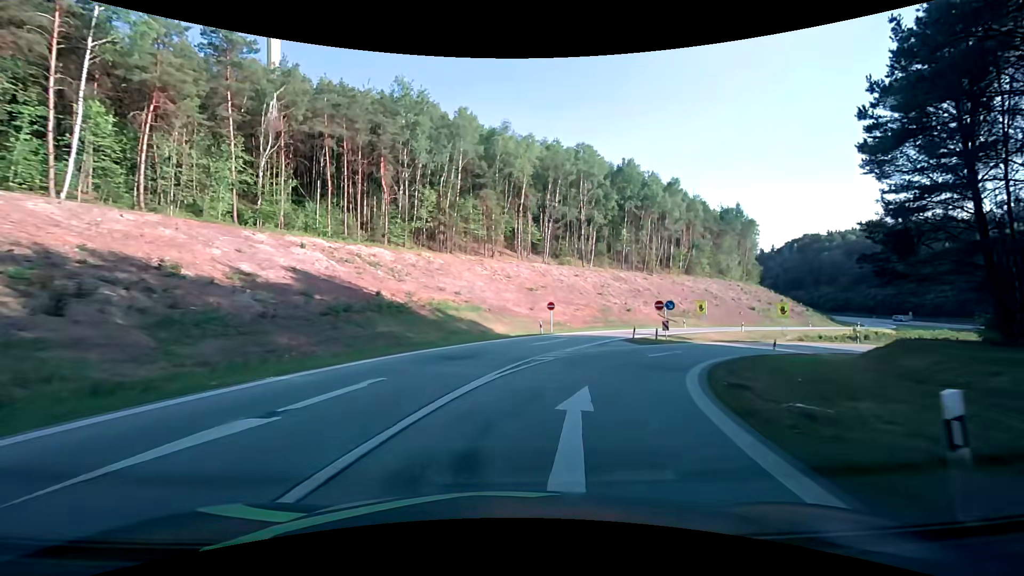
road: motorway_link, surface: asphalt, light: Day
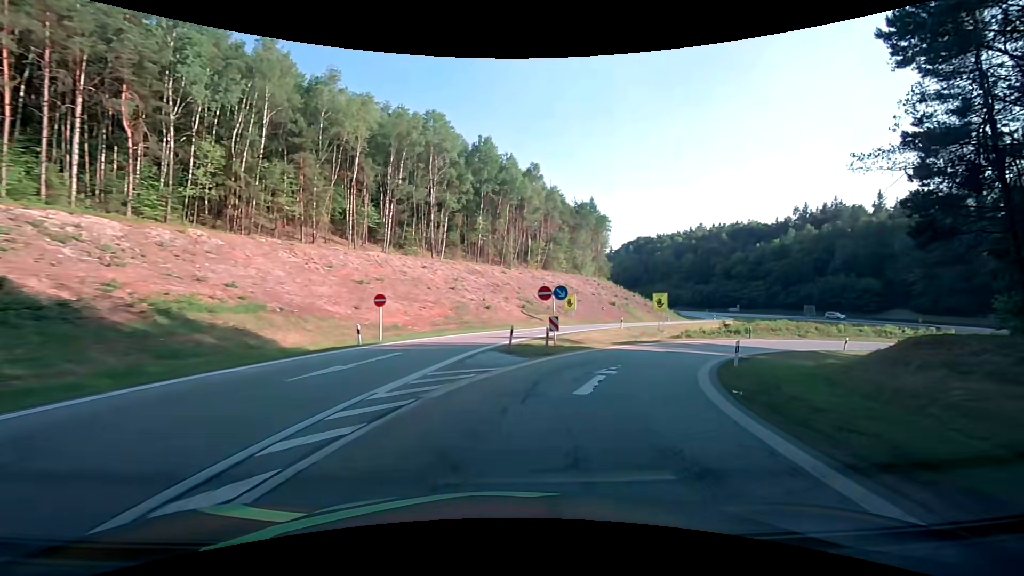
(+2.0, +14.3) m; +17°
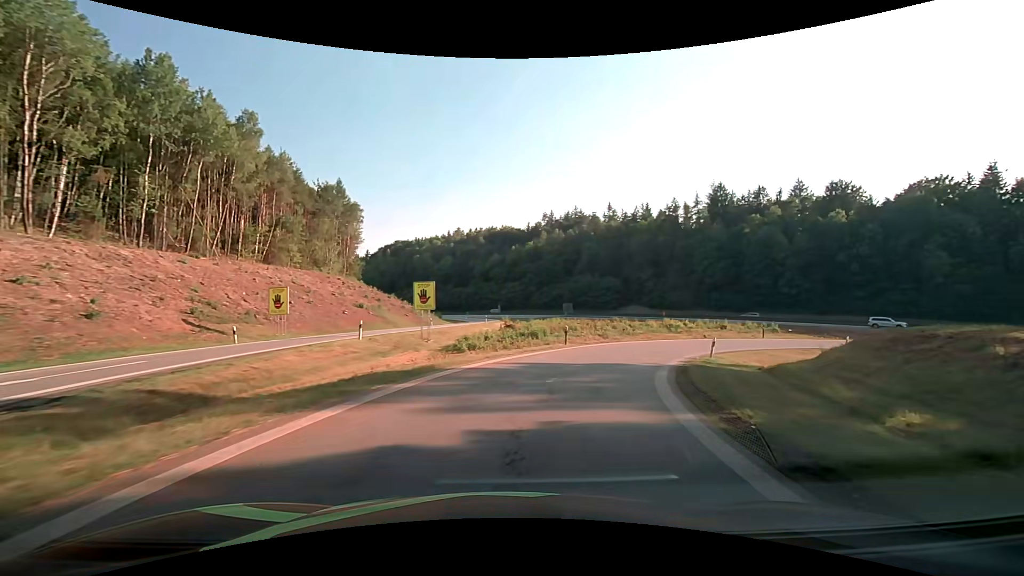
(+4.8, +19.8) m; +27°
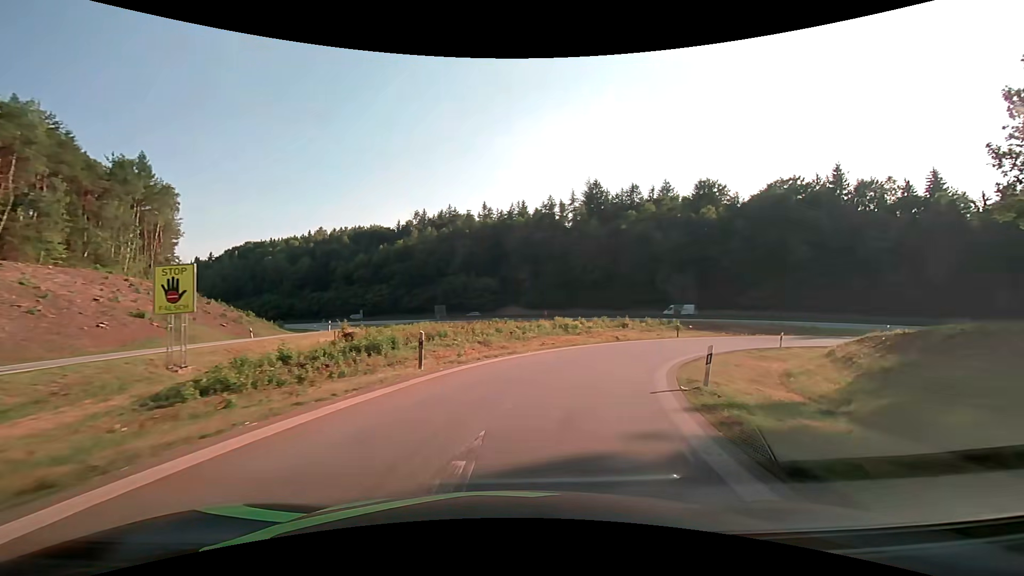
(+1.7, +12.8) m; +14°
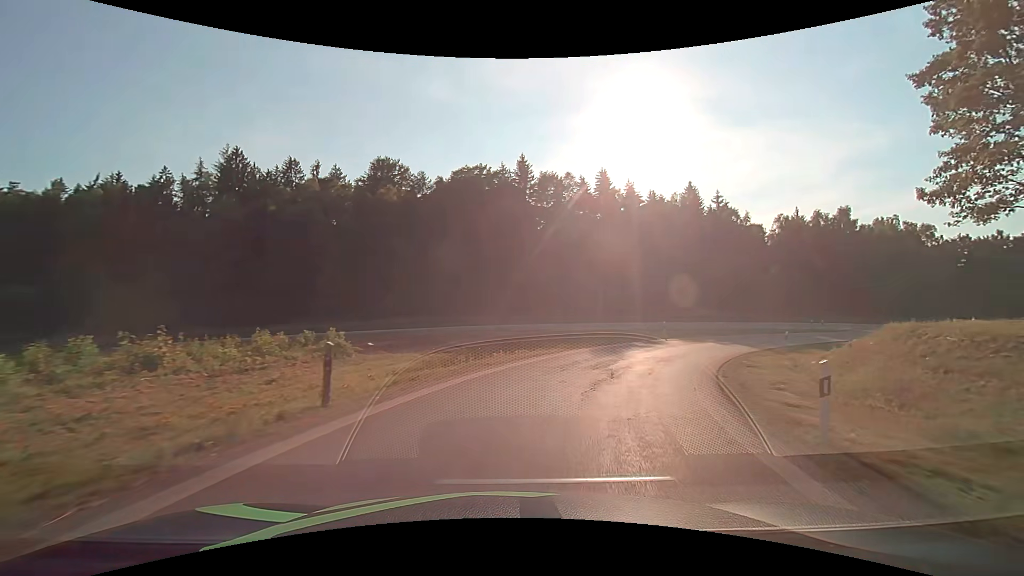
(+9.5, +29.7) m; +37°
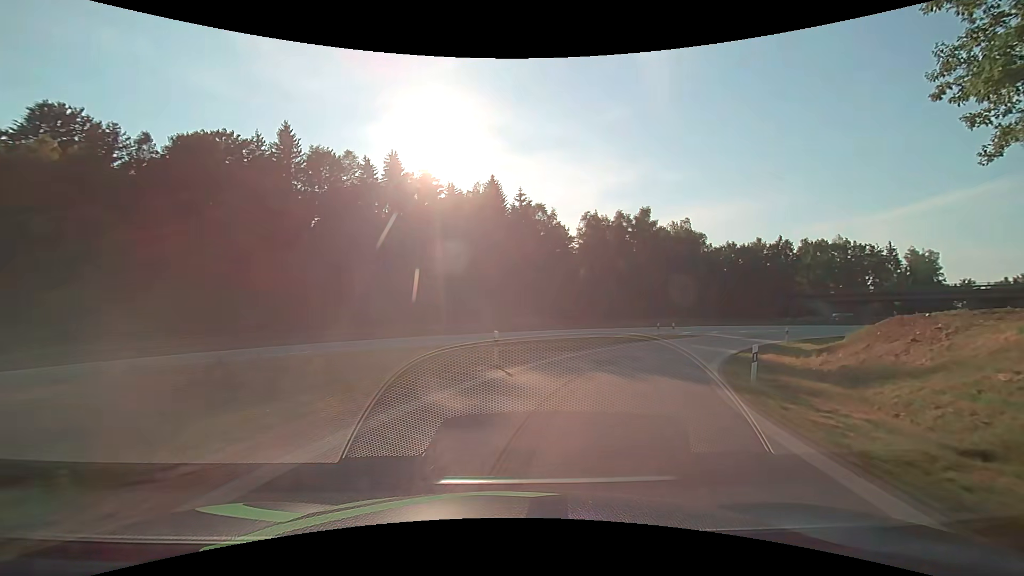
(+3.9, +18.7) m; +23°
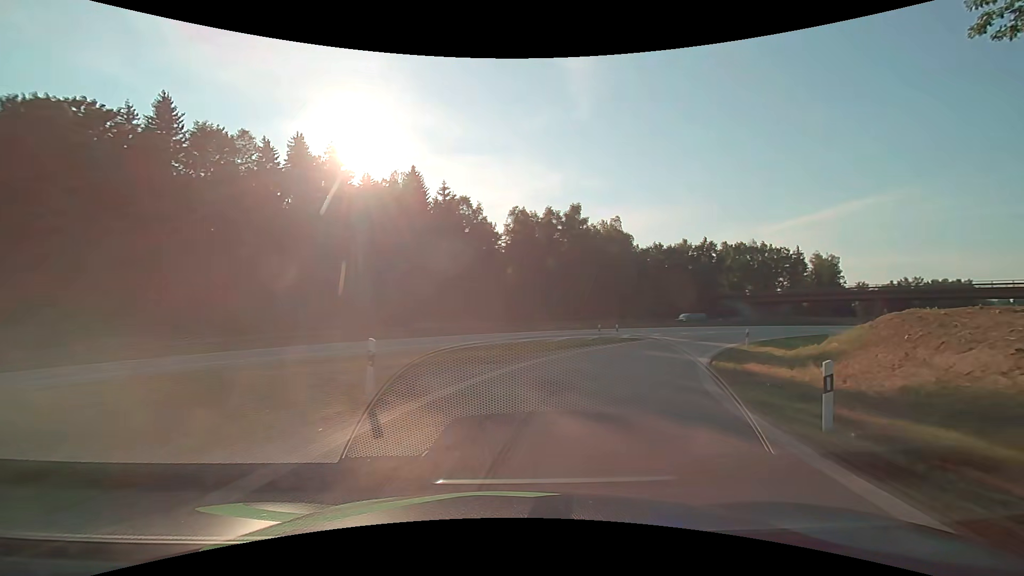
(+0.5, +6.5) m; +8°
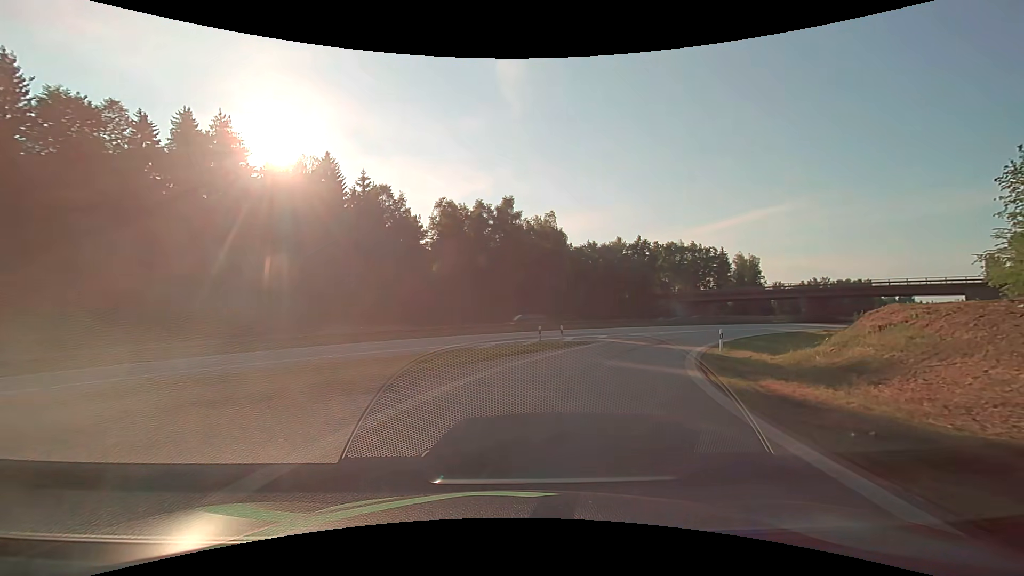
(+0.5, +6.6) m; +8°
(+1, +10) (+4, +20) (+8, +29) (+14, +37) (+20, +45) (+27, +52) (+35, +58) (+42, +65) (+50, +71) (+57, +78) m
